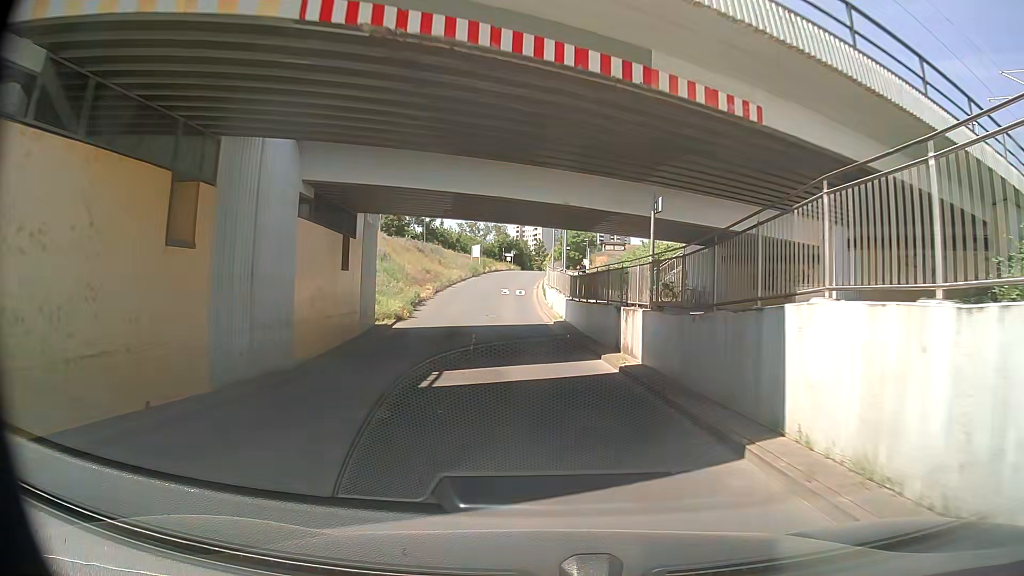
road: residential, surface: asphalt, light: Day
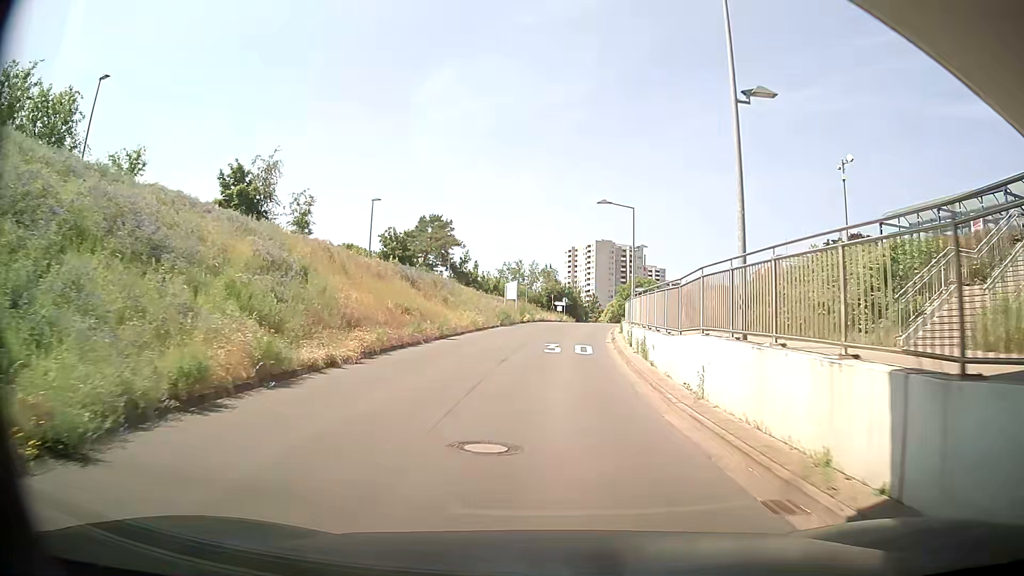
(-0.1, +24.9) m; 0°
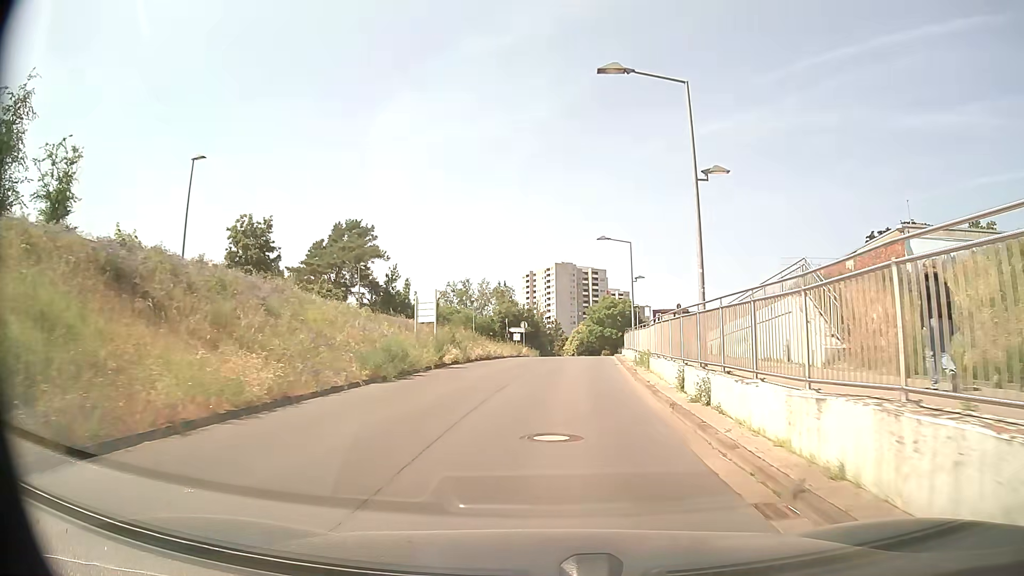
(-1.5, +23.6) m; -2°
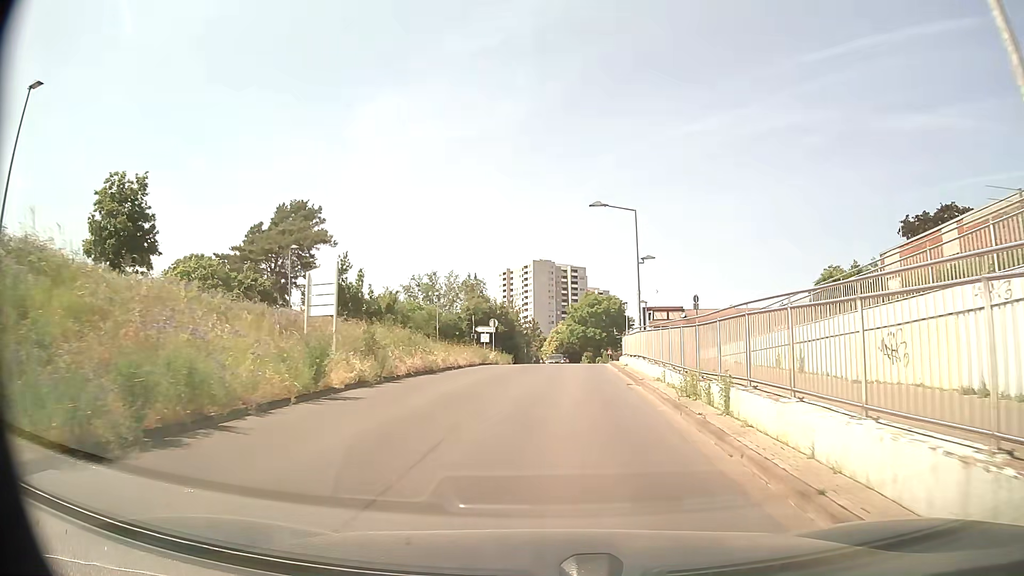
(+0.2, +11.3) m; +2°
(0, +10) (+1, +20) (+1, +30) (+2, +40) (+3, +50) (+4, +60) (+5, +70) (+6, +80) (+6, +90) (+6, +100) m
